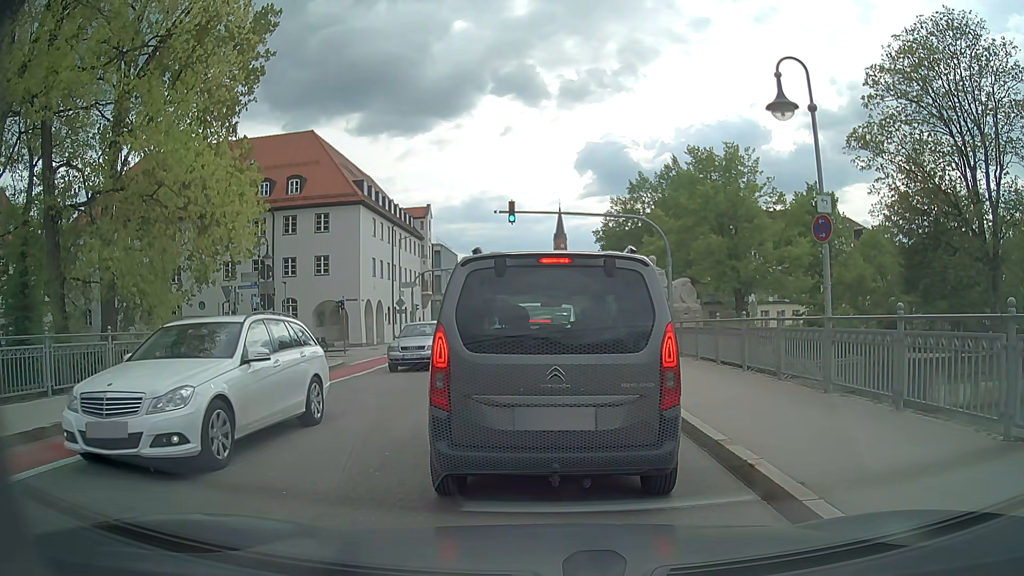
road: secondary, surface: asphalt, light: Day
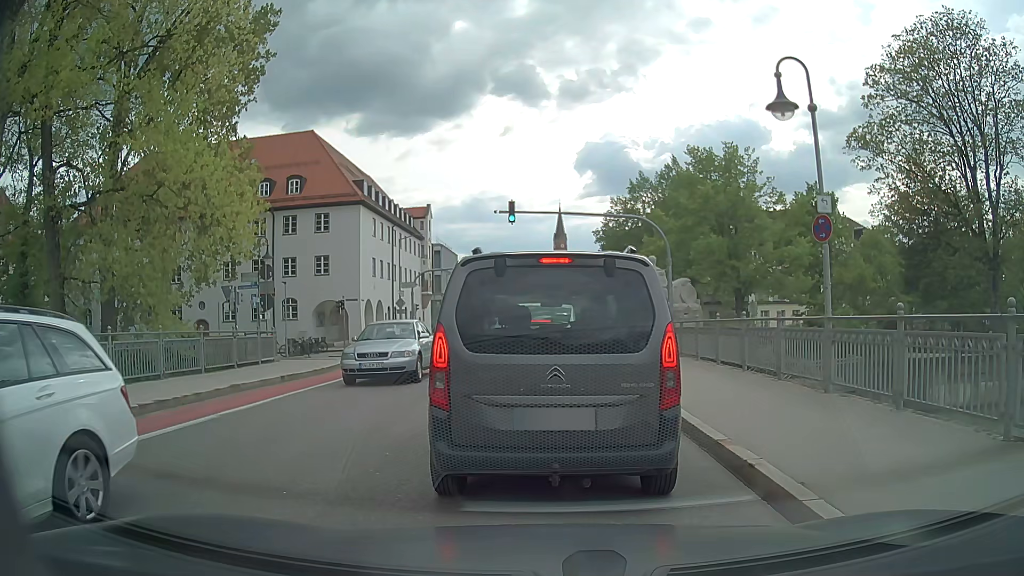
(0.0, 0.0) m; 0°
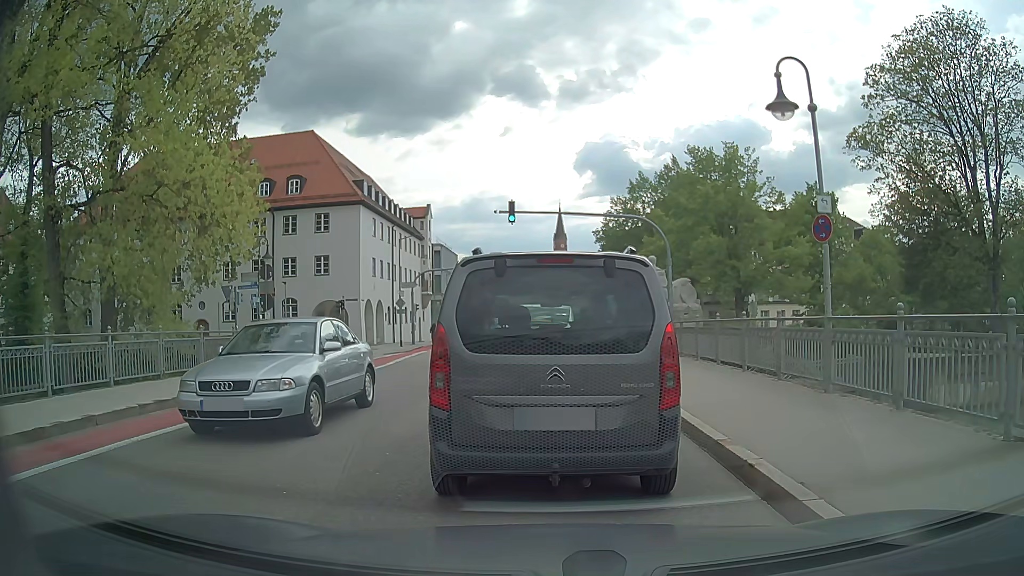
(0.0, 0.0) m; 0°
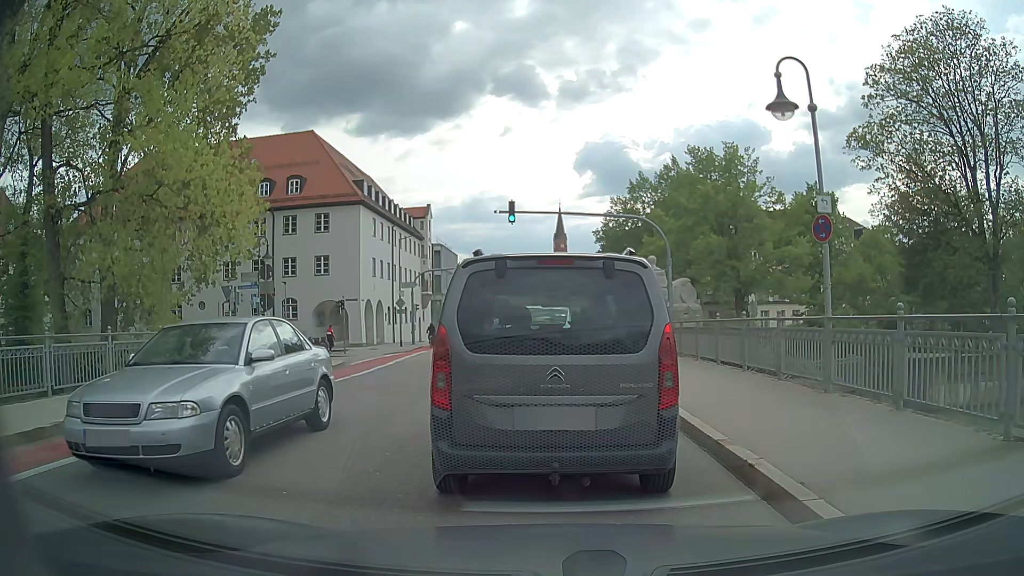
(0.0, 0.0) m; 0°
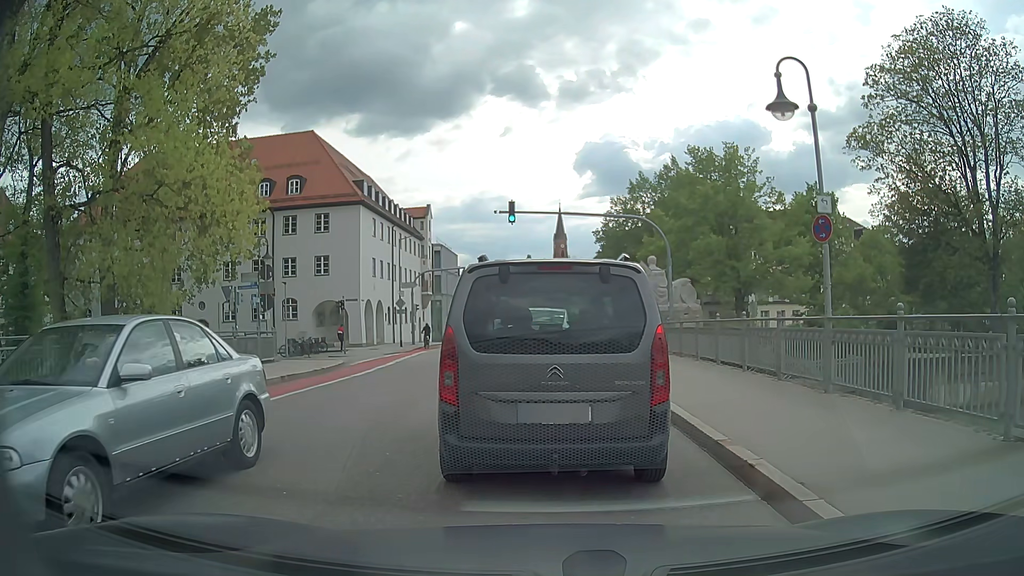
(0.0, 0.0) m; 0°
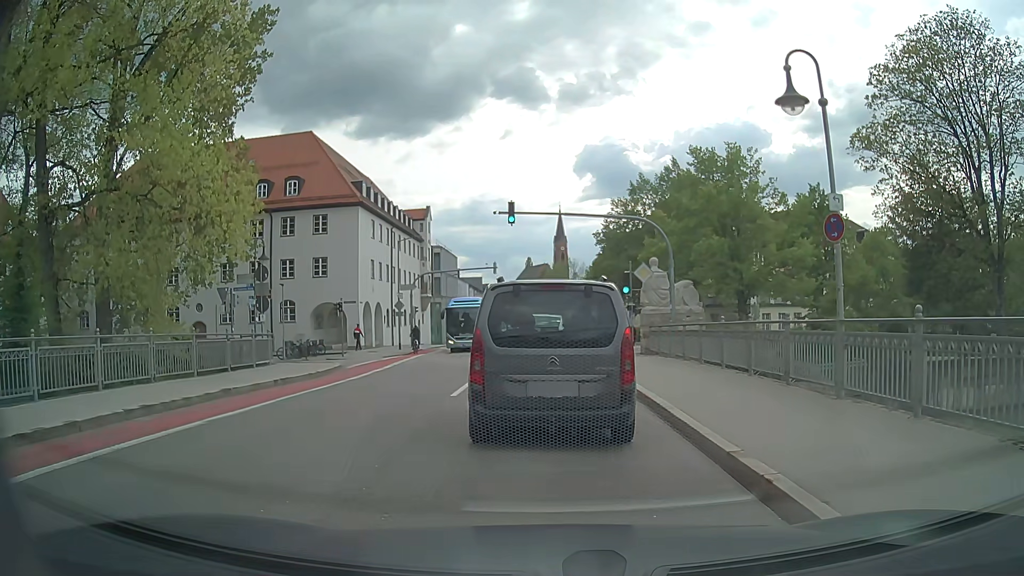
(0.0, +0.4) m; 0°
